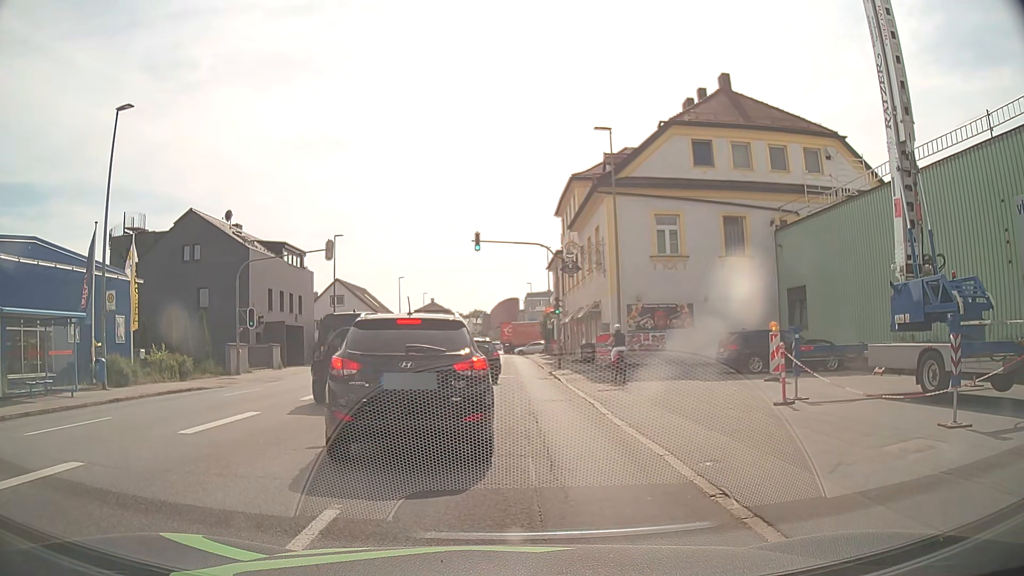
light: Day
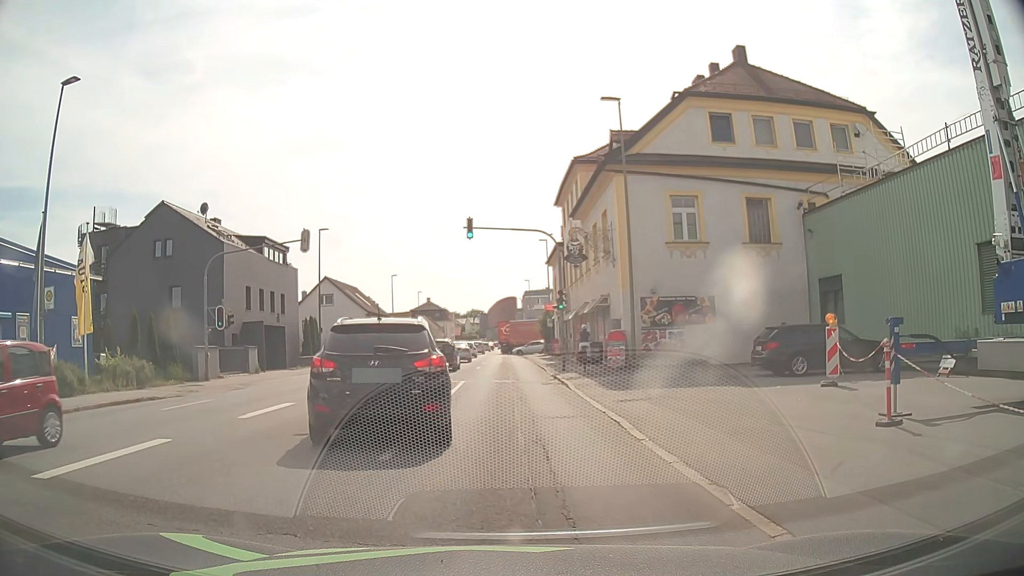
(0.0, +3.7) m; +1°
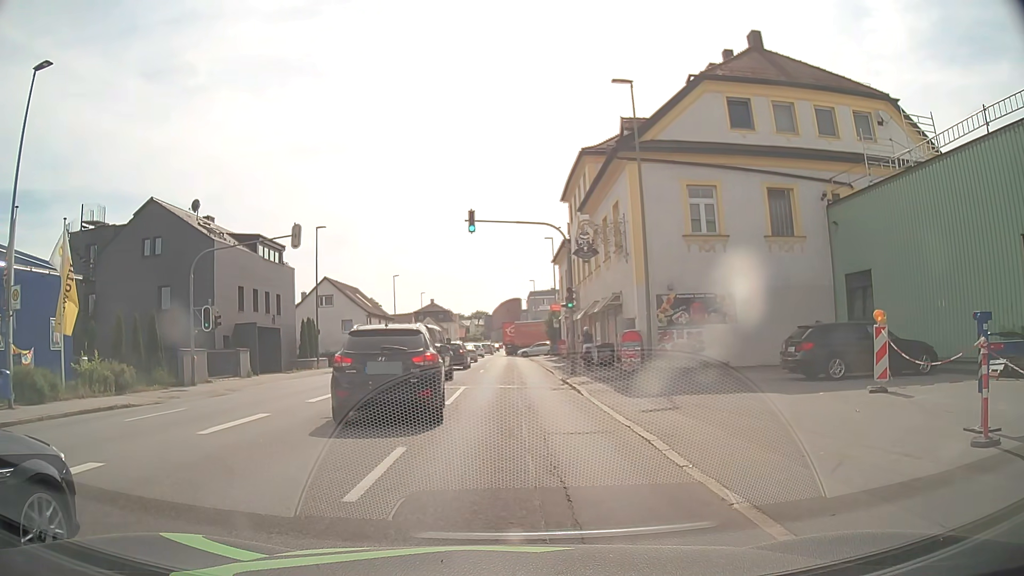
(0.0, +2.0) m; -1°
(0, +10) (0, +20) (0, +30) (0, +40) (0, +50) (-1, +60) (-1, +70) (-2, +80) (-1, +90) (-1, +100) m
